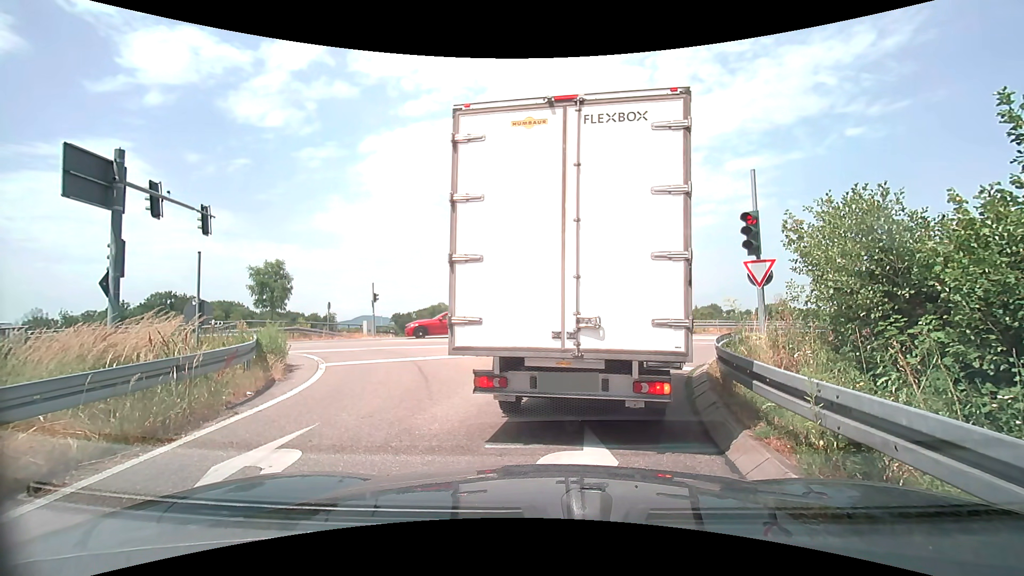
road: trunk_link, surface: asphalt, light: Day
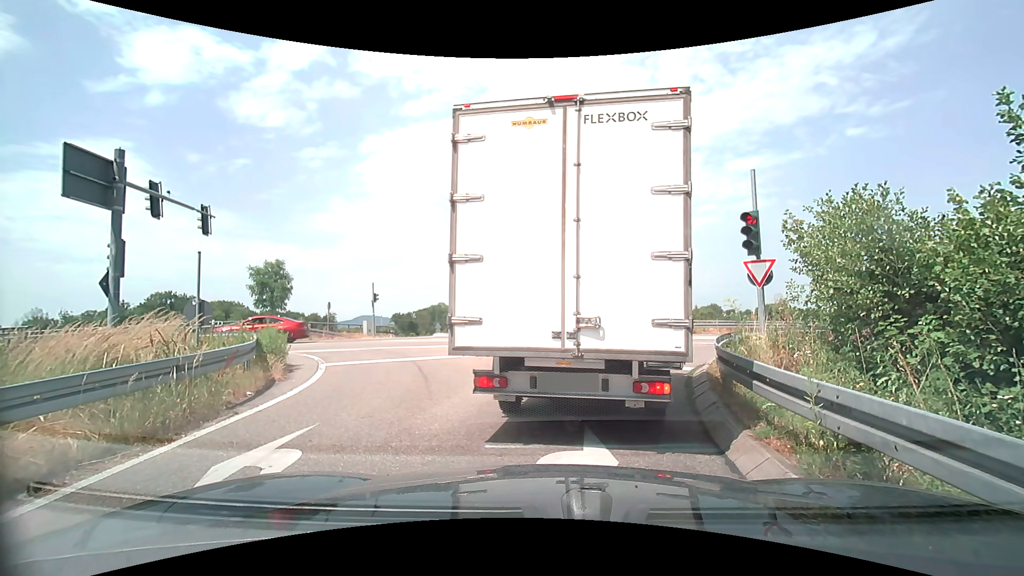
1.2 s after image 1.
(0.0, 0.0) m; 0°
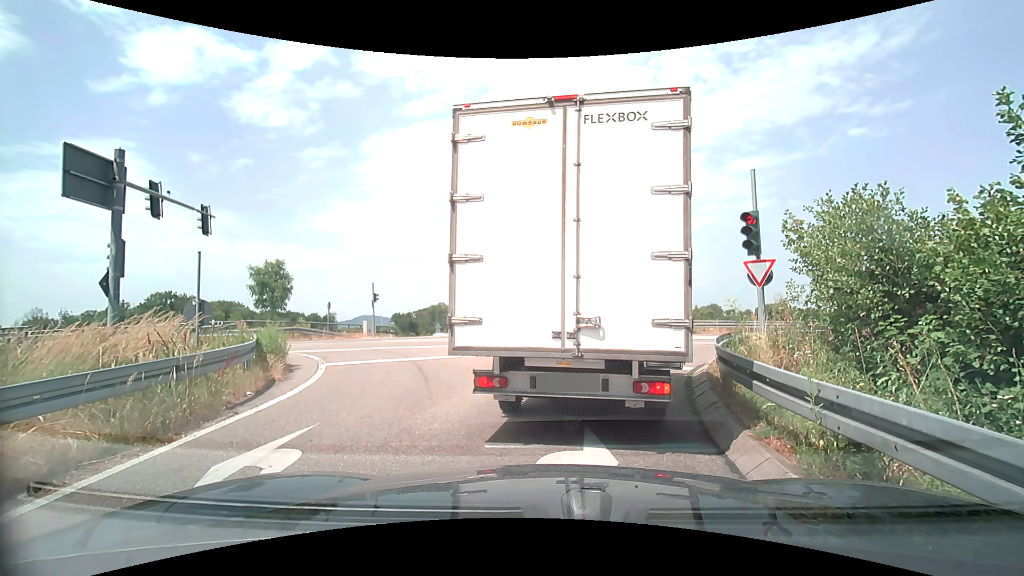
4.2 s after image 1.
(0.0, 0.0) m; 0°
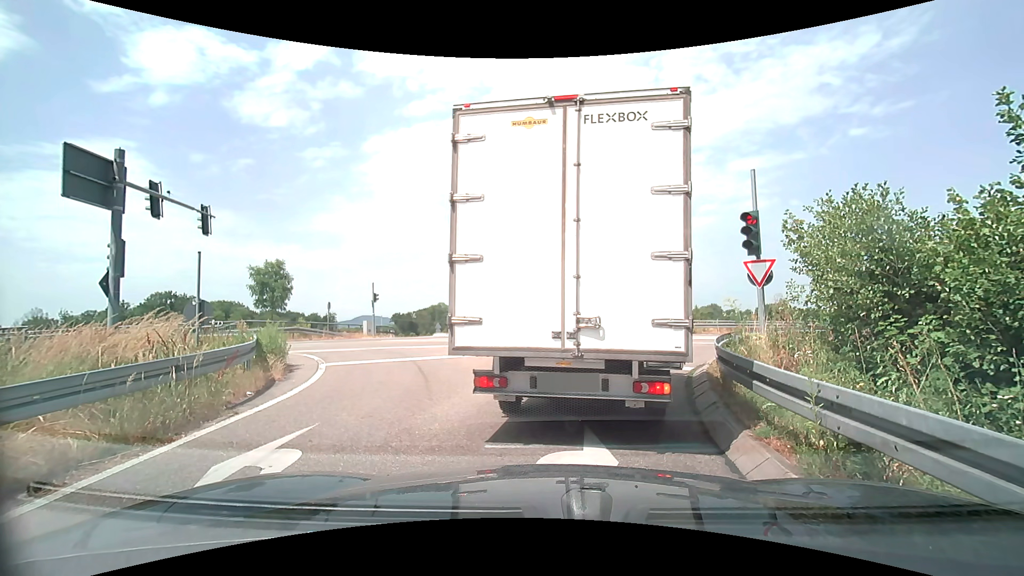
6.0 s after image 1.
(0.0, 0.0) m; 0°
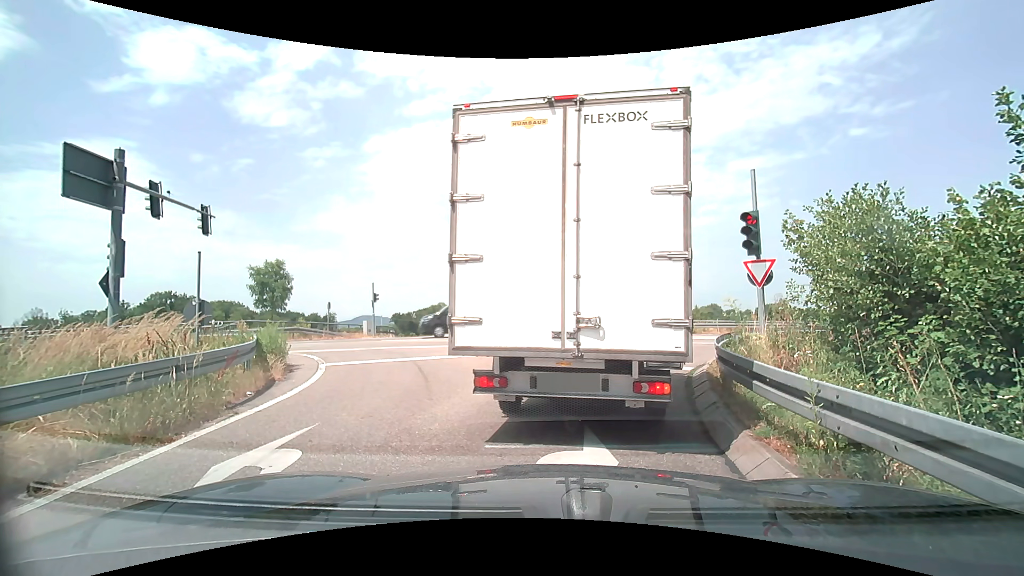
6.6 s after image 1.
(0.0, 0.0) m; 0°
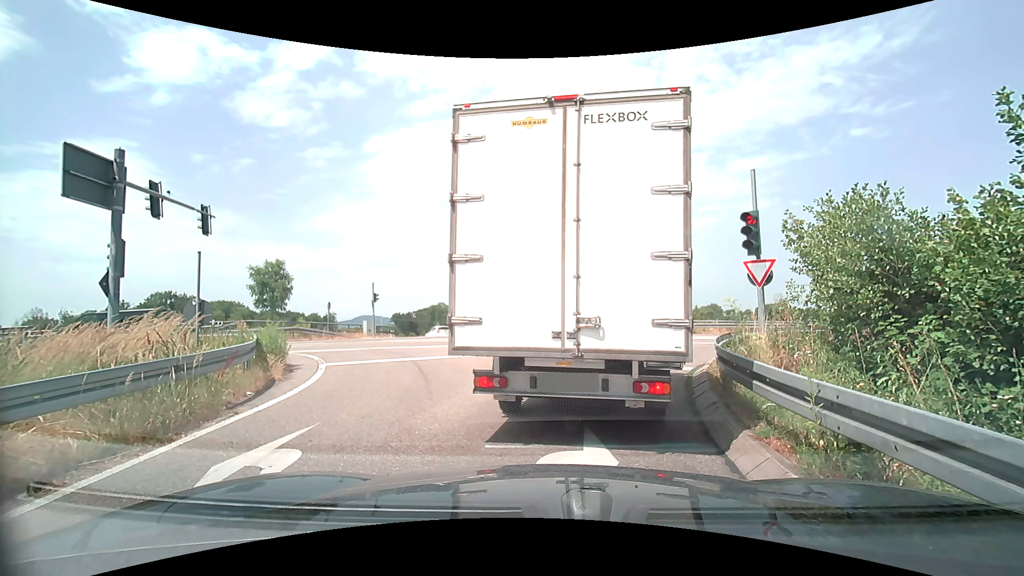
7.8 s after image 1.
(0.0, 0.0) m; 0°
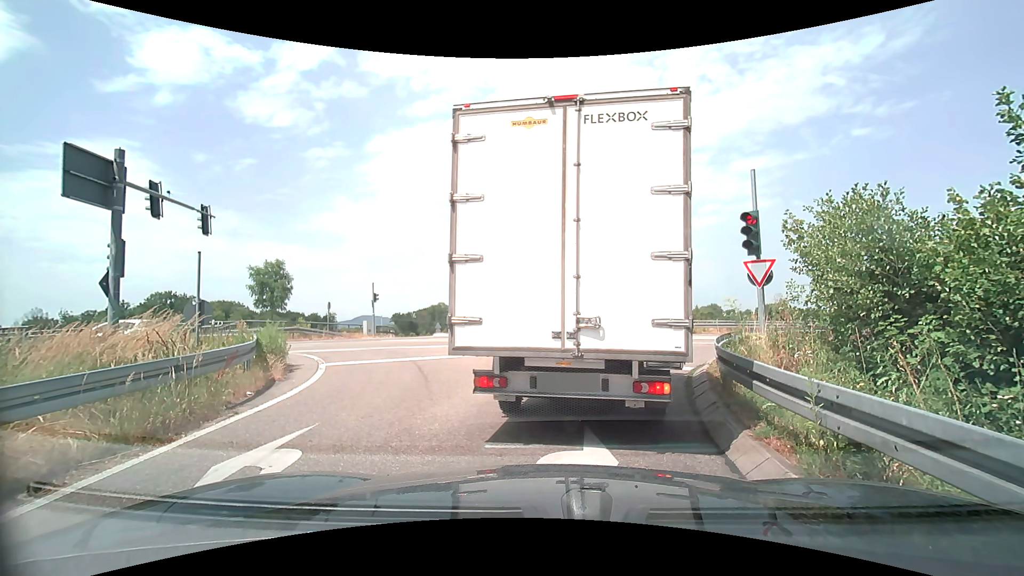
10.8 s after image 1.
(0.0, 0.0) m; 0°
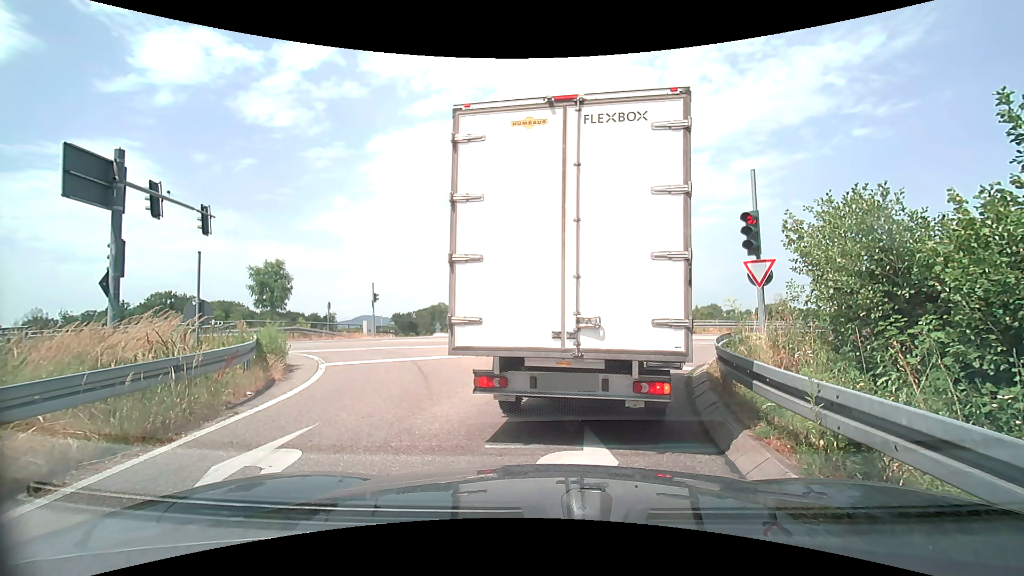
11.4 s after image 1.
(0.0, 0.0) m; 0°
(0, +10) (+4, +19) (+11, +26) (+21, +29) (+30, +32) (+40, +35) (+50, +38) (+59, +40) (+69, +43) (+78, +45) m
